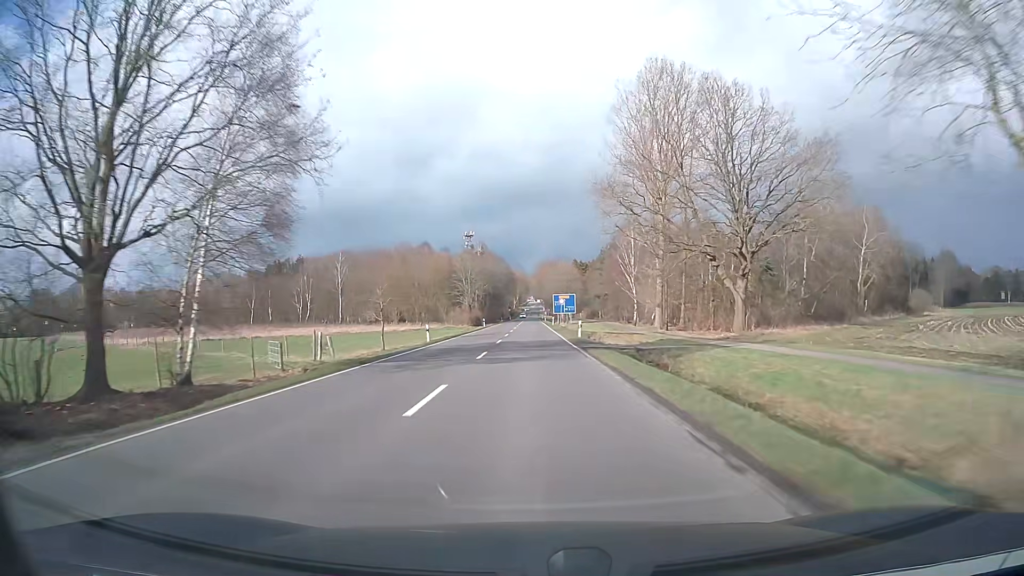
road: secondary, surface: asphalt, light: Day
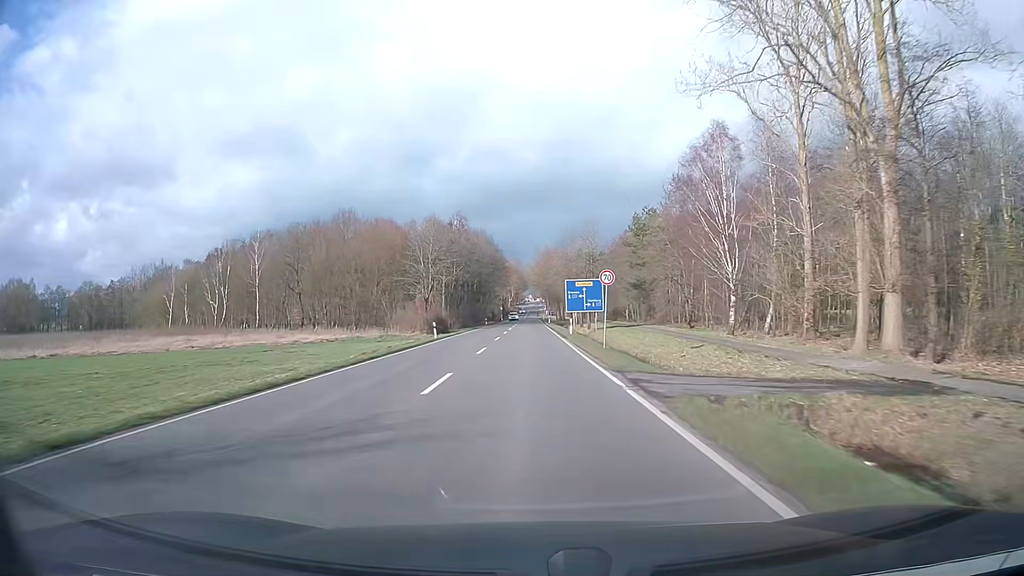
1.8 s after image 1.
(+0.1, +44.2) m; 0°
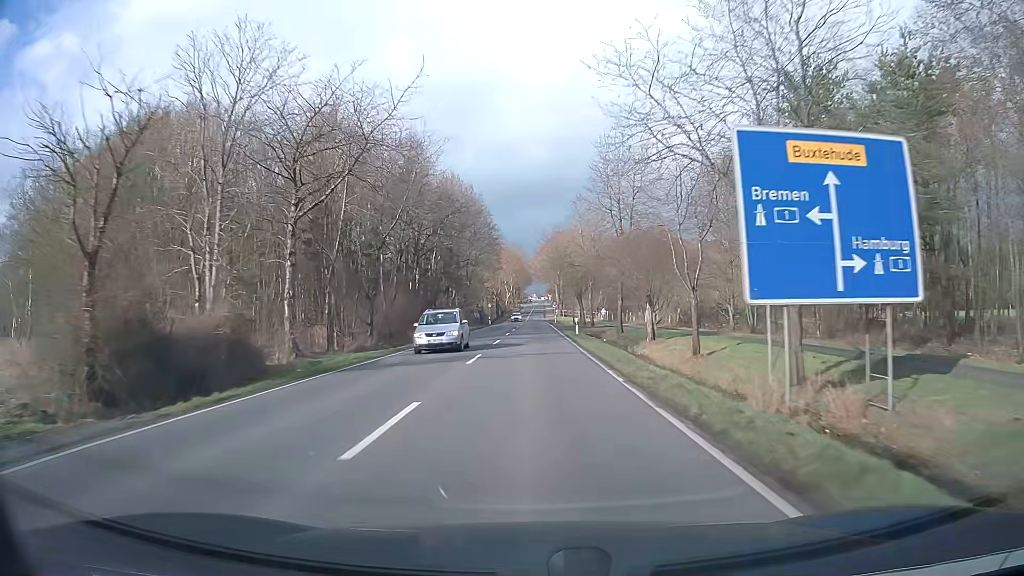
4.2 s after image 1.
(-0.3, +52.8) m; -1°
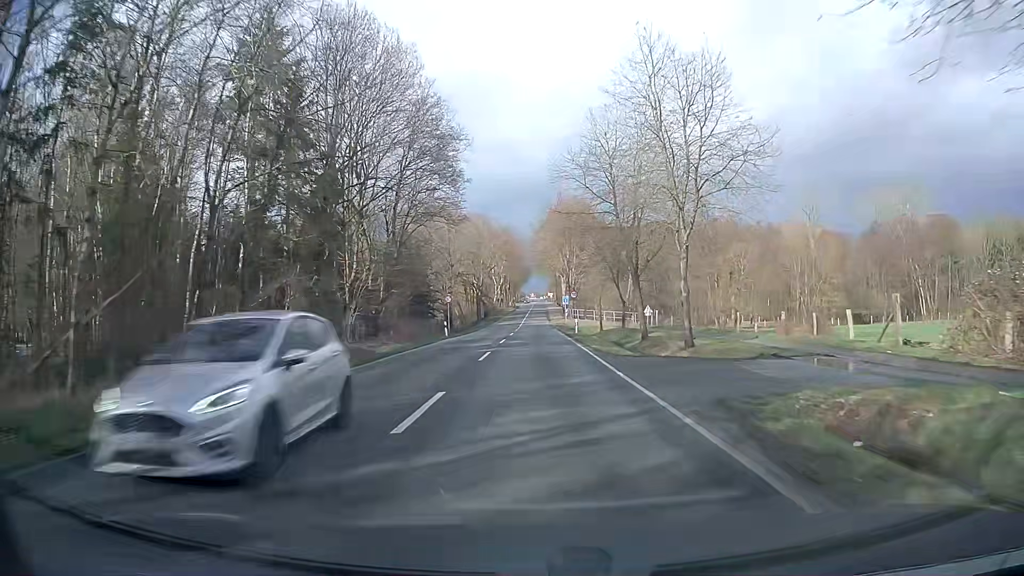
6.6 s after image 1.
(+0.1, +46.0) m; 0°
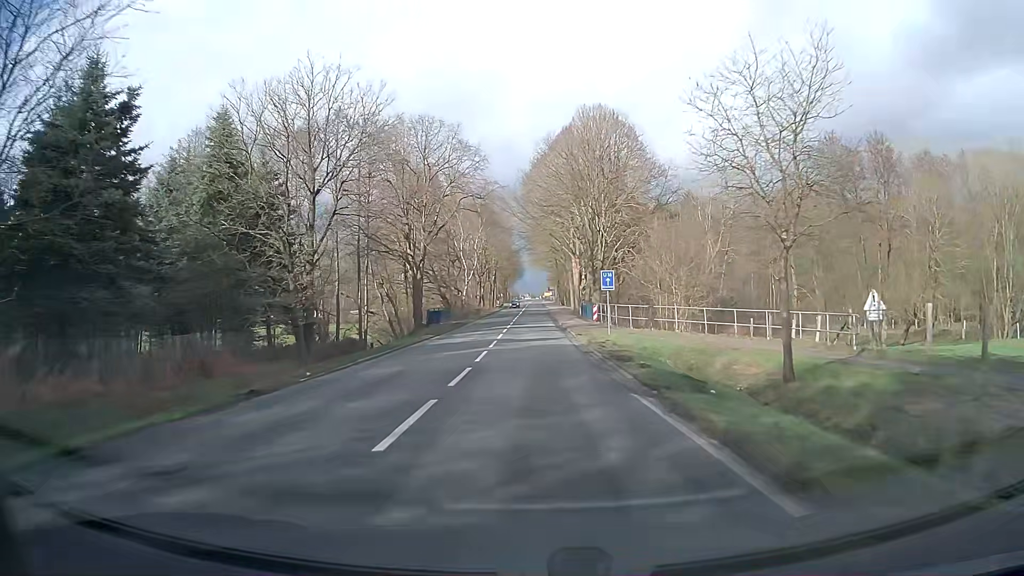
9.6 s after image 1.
(+0.3, +48.4) m; +1°
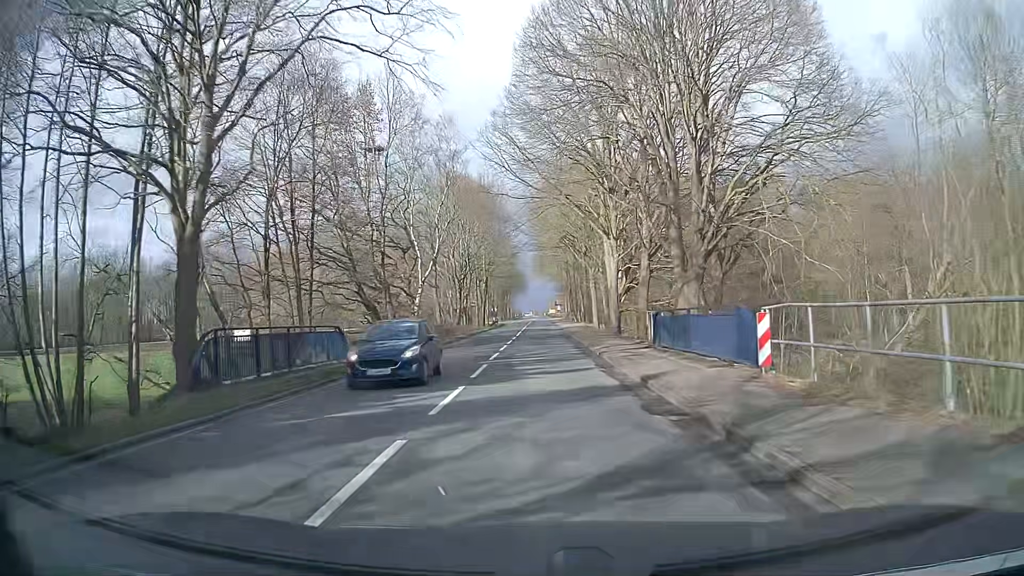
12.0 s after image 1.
(-0.2, +33.7) m; -1°
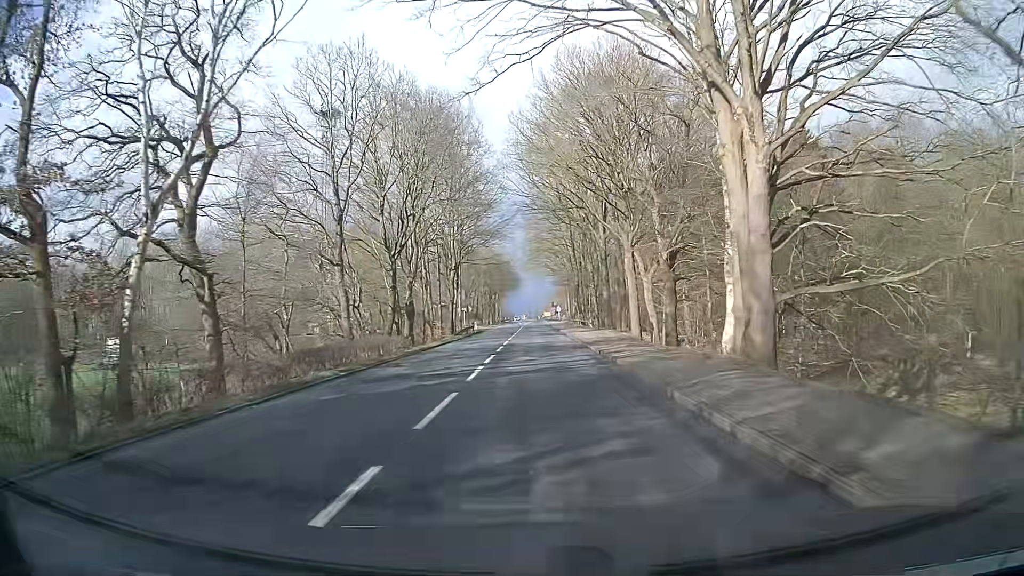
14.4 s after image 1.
(+0.2, +31.8) m; +1°
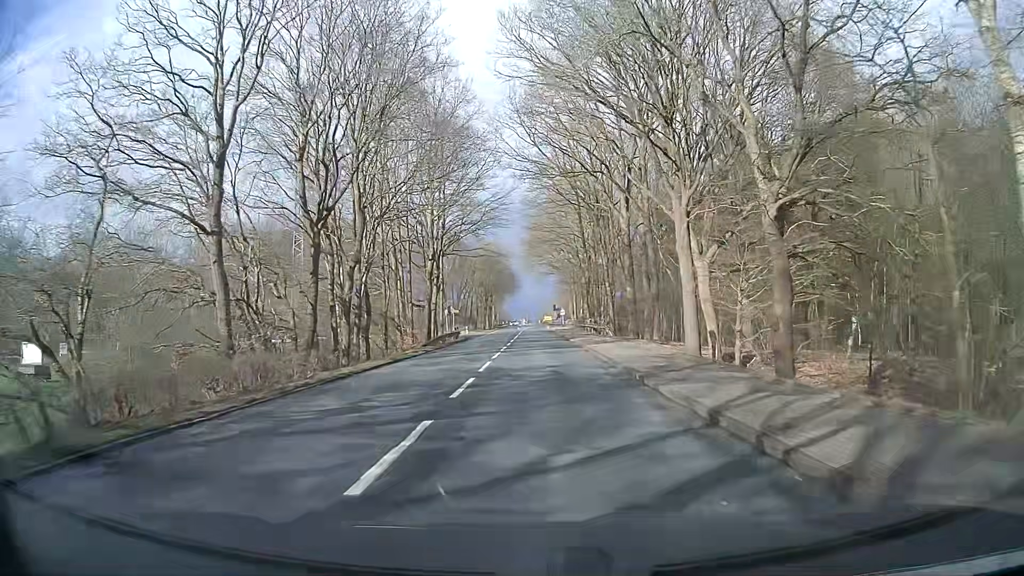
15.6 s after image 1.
(0.0, +14.8) m; -2°
(0, +10) (+1, +20) (+1, +30) (+1, +40) (+2, +50) (+2, +60) (+3, +70) (+3, +80) (+3, +90) (+4, +100) m
